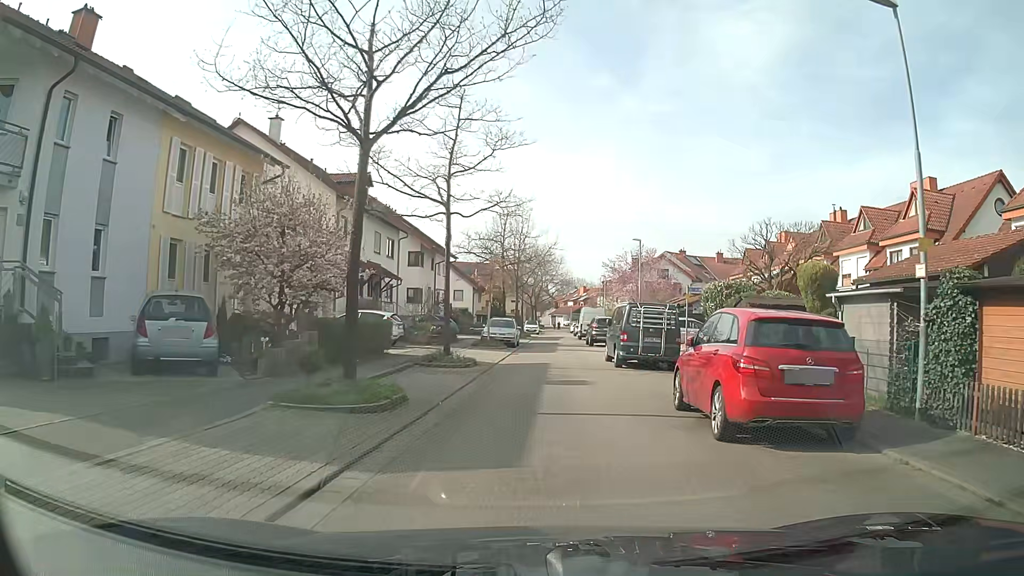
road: residential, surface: asphalt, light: Day
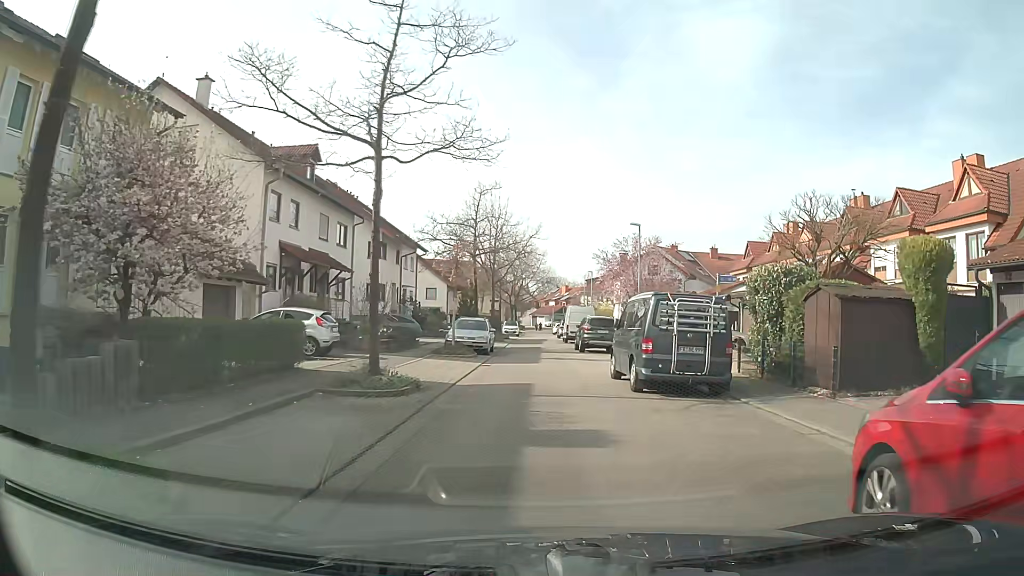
(0.0, +7.0) m; +1°
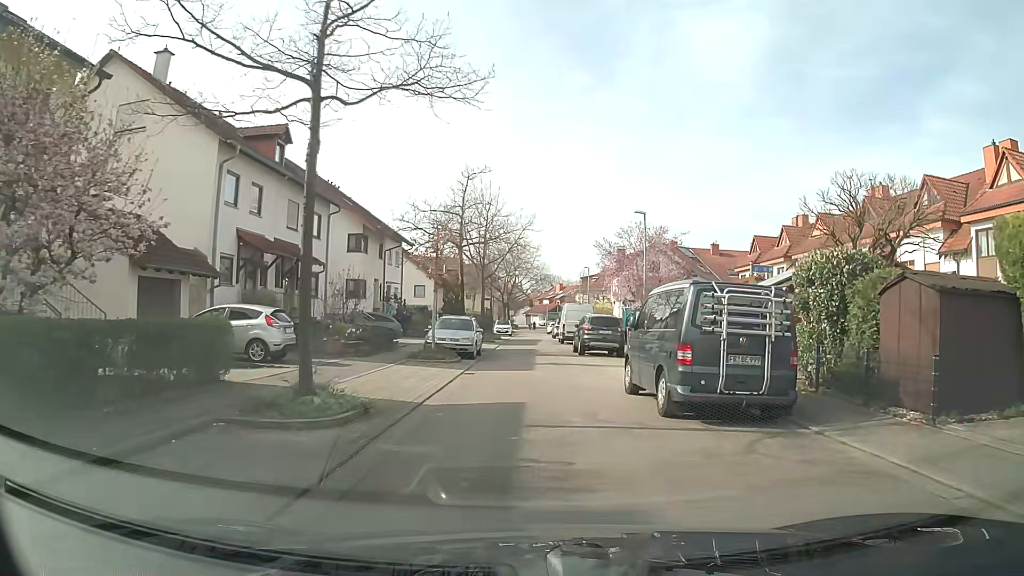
(0.0, +3.6) m; -1°
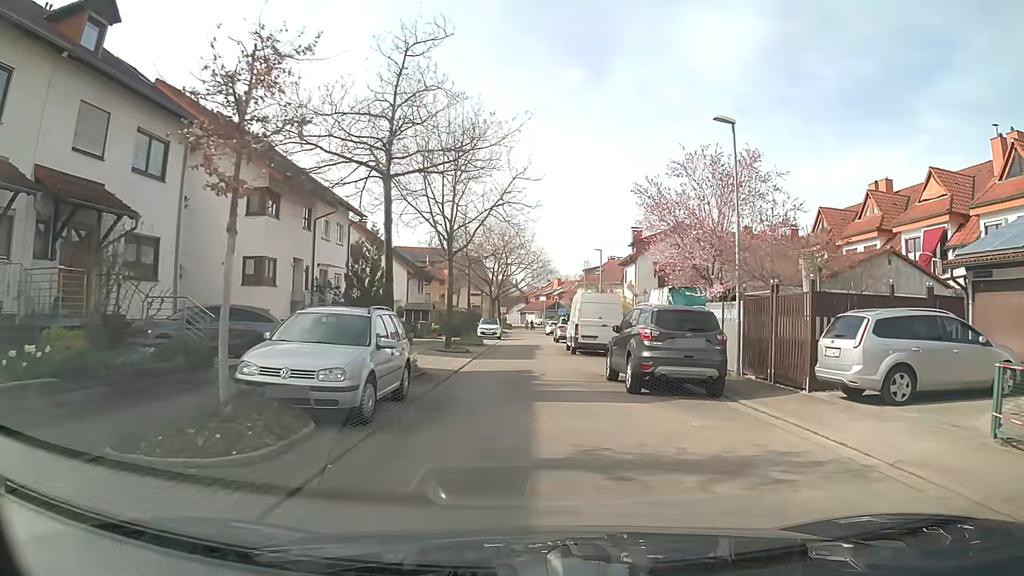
(+0.4, +14.9) m; +1°
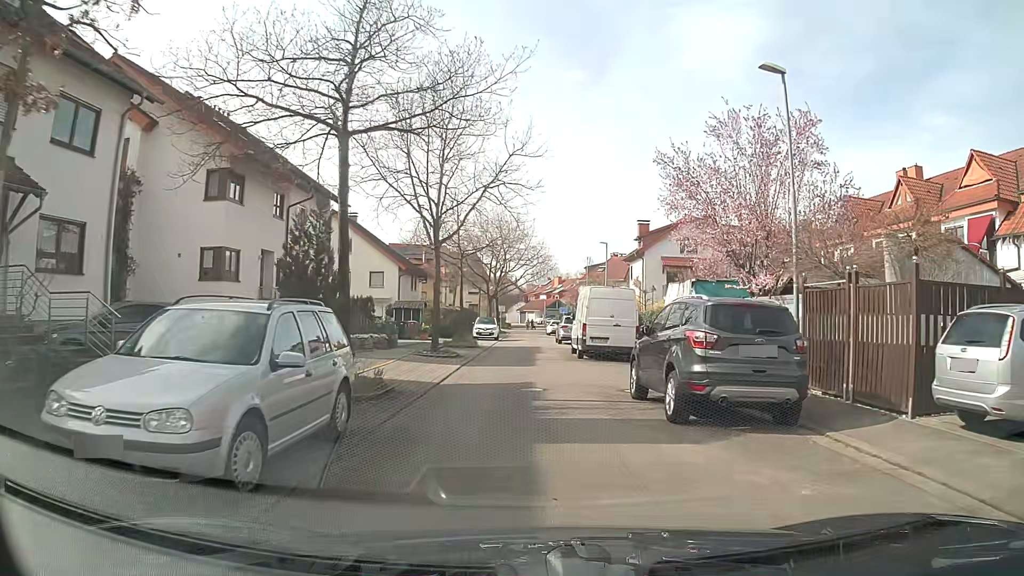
(0.0, +3.8) m; 0°
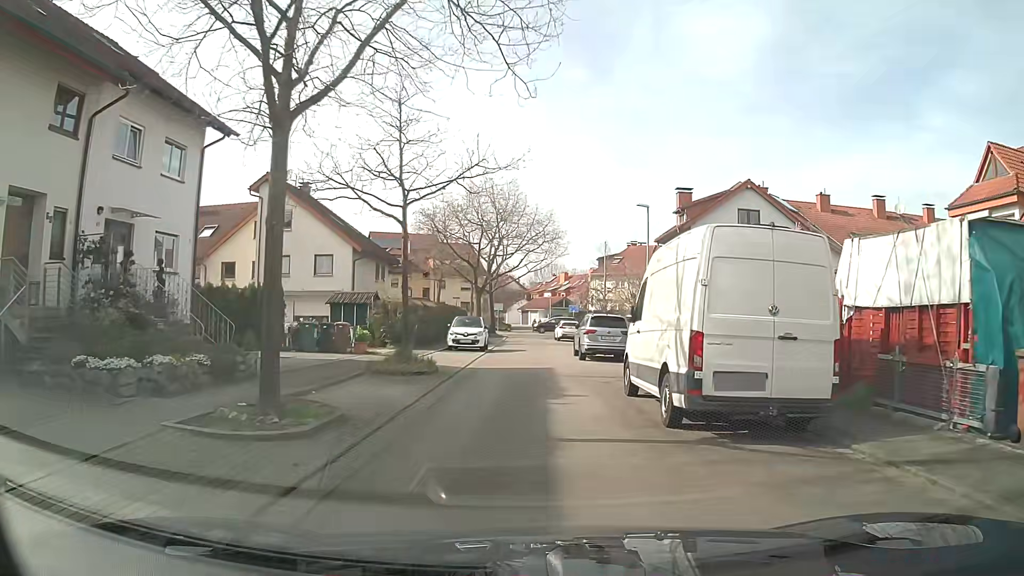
(+0.1, +15.1) m; 0°
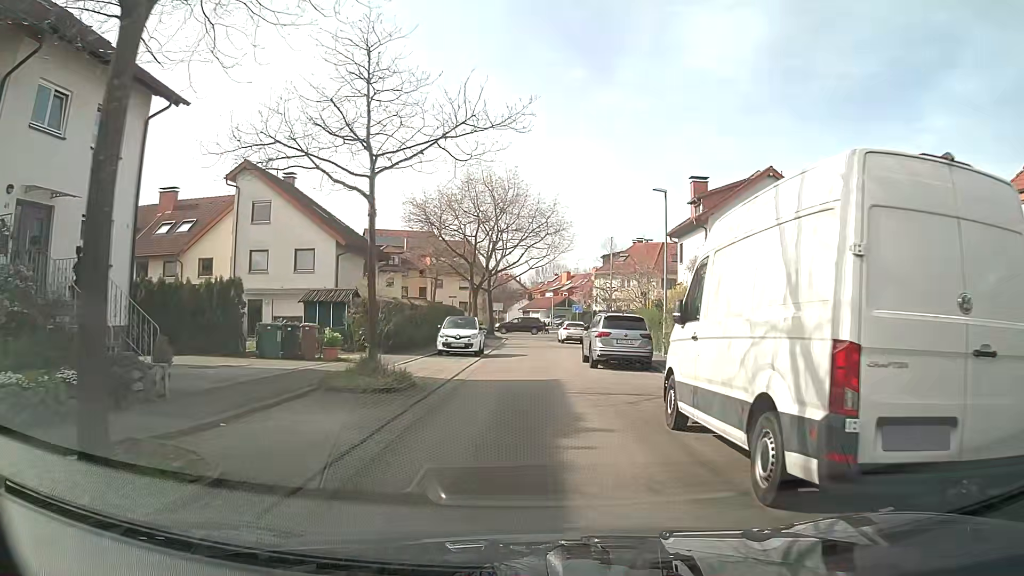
(0.0, +3.8) m; +1°
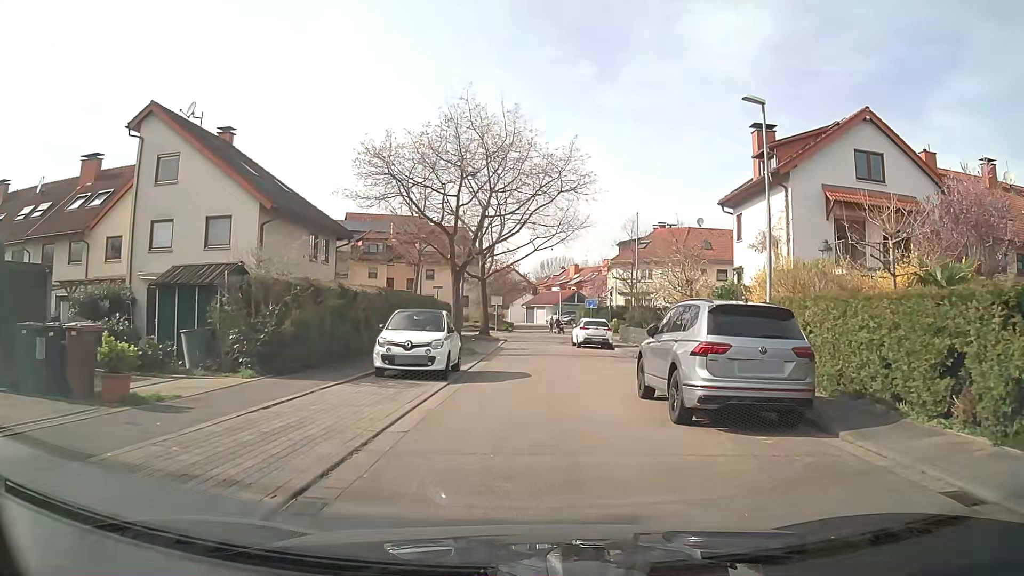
(-0.3, +11.3) m; -1°
